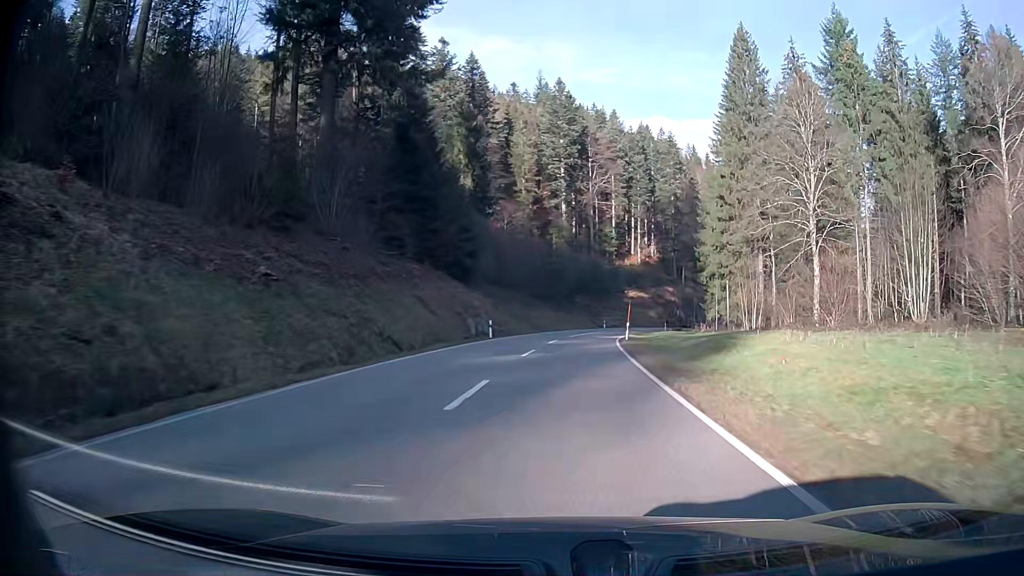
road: secondary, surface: asphalt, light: Day
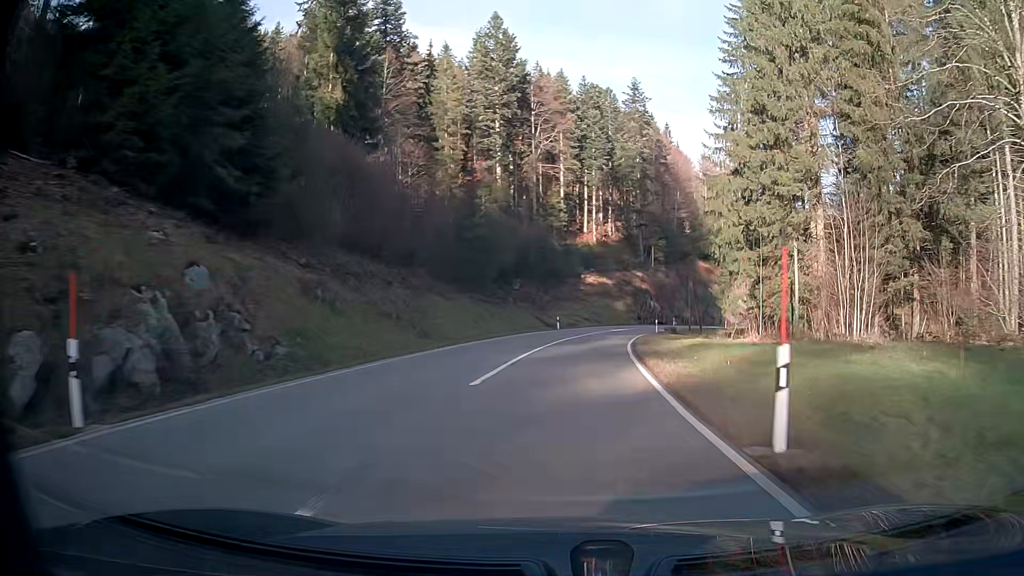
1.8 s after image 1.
(+1.4, +32.9) m; +5°
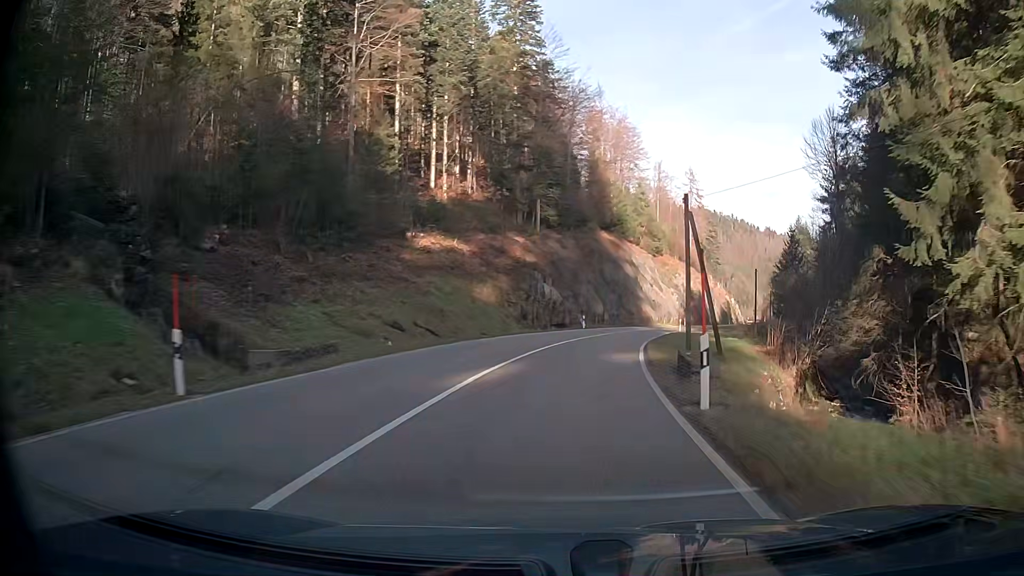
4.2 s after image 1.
(+4.2, +44.4) m; +12°
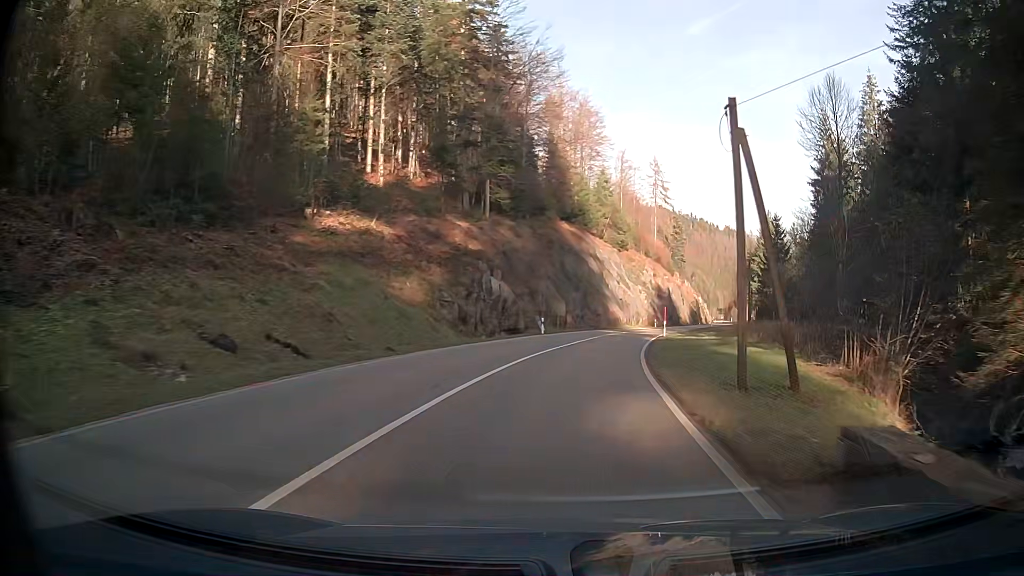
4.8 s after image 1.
(+0.4, +11.3) m; +4°
